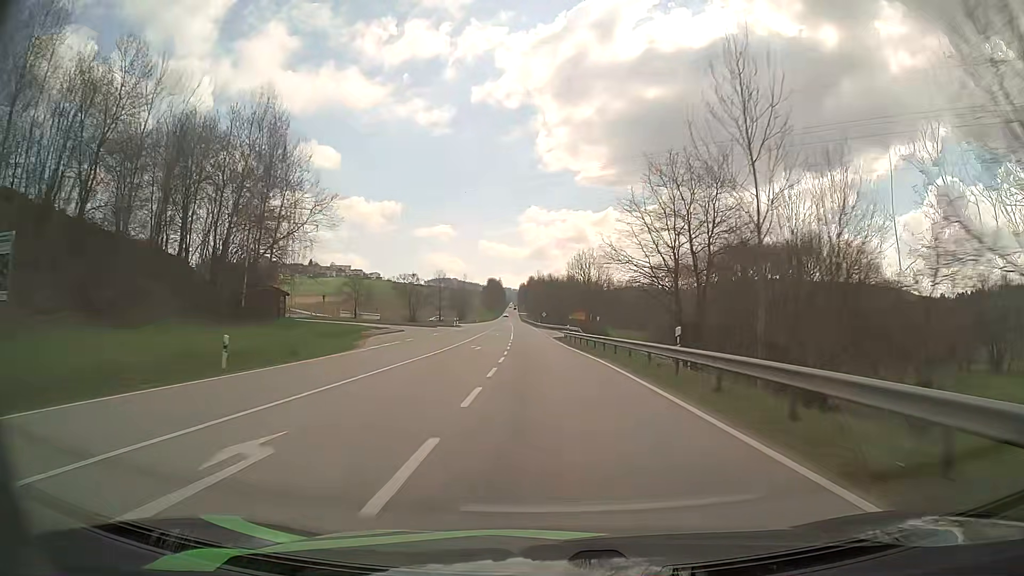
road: secondary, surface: asphalt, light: Day
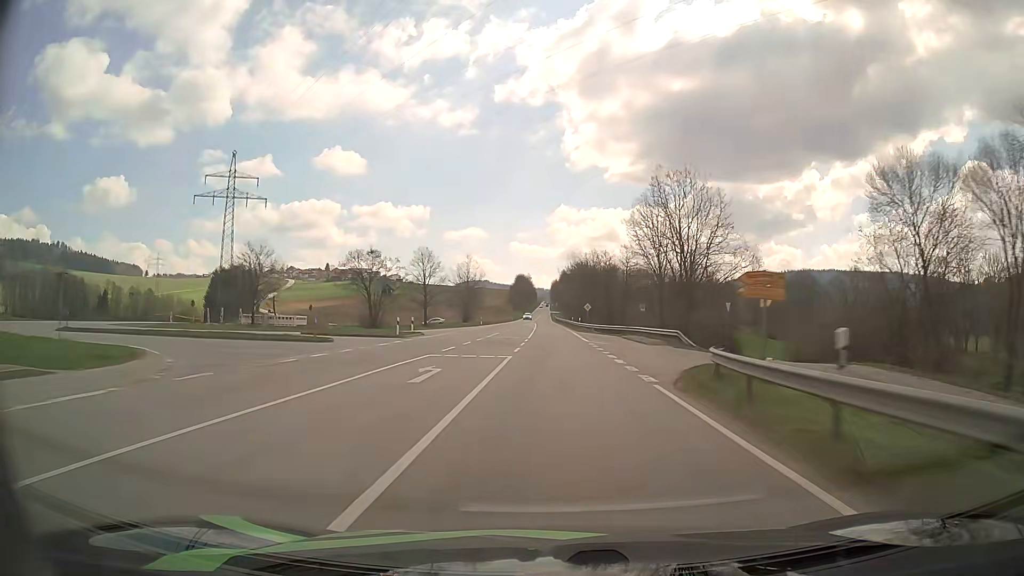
(-1.4, +49.9) m; -3°
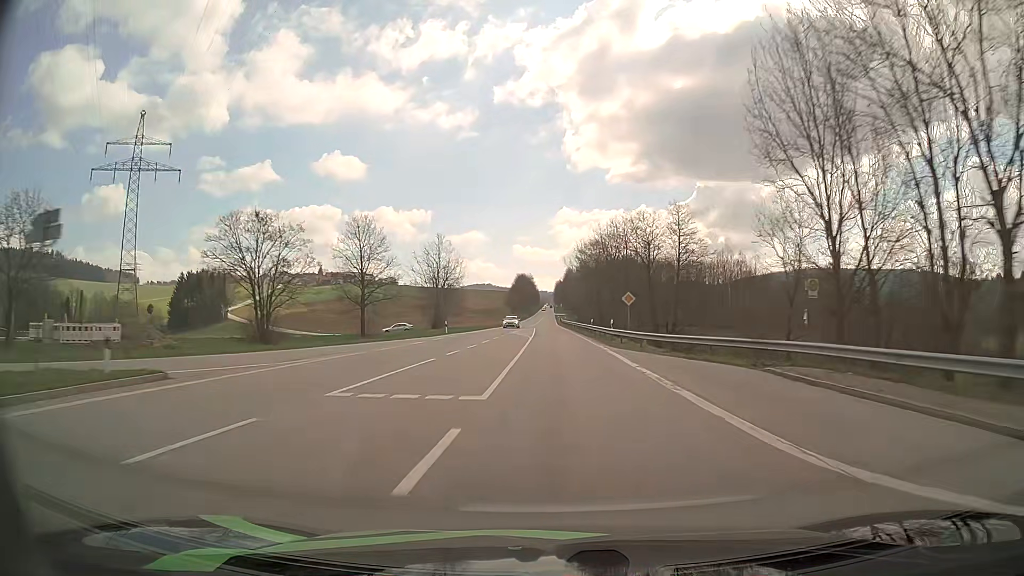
(-0.2, +33.4) m; -1°
